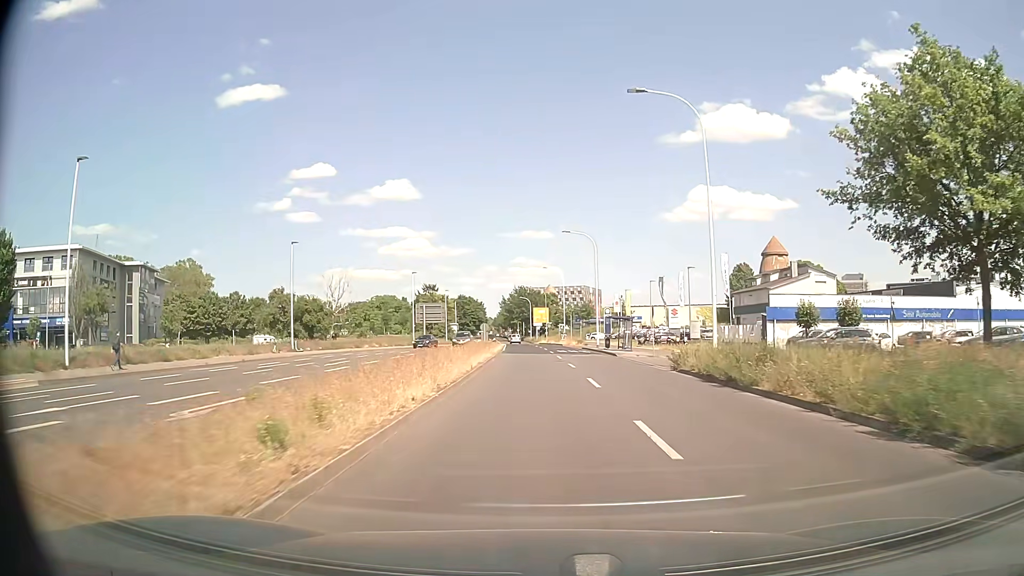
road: secondary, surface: asphalt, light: Day
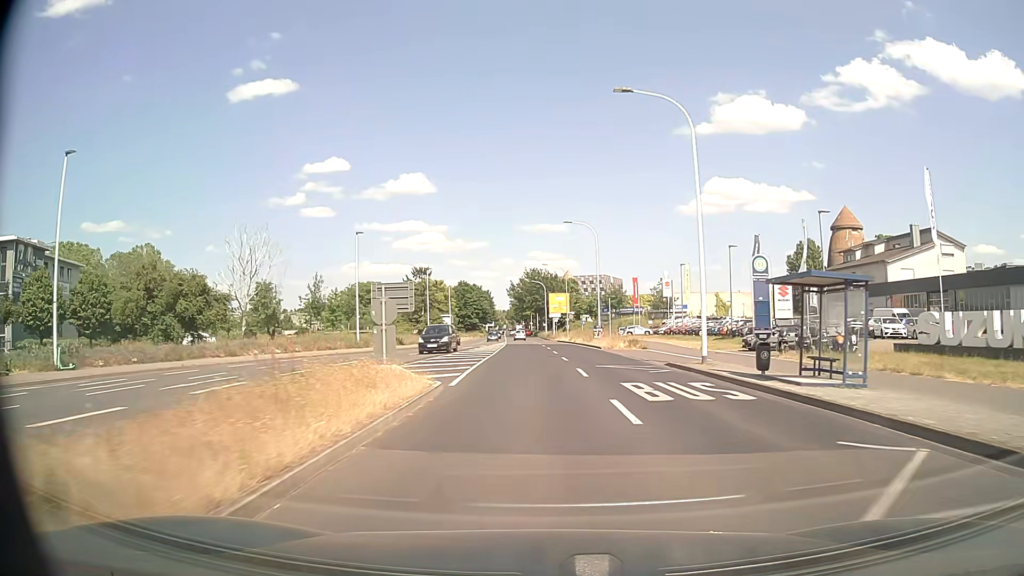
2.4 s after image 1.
(-0.5, +34.2) m; -1°
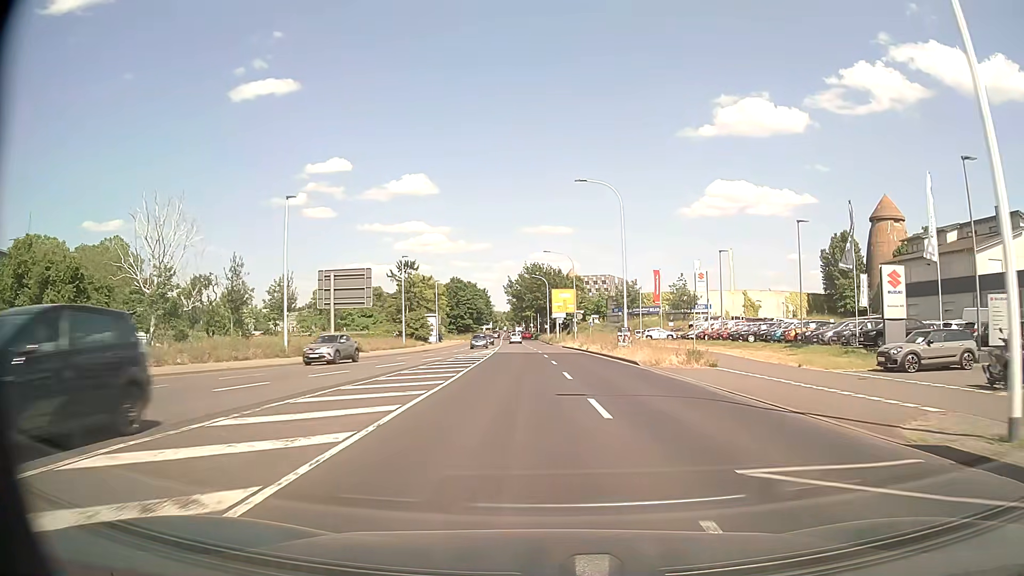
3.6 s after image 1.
(-0.1, +16.8) m; 0°
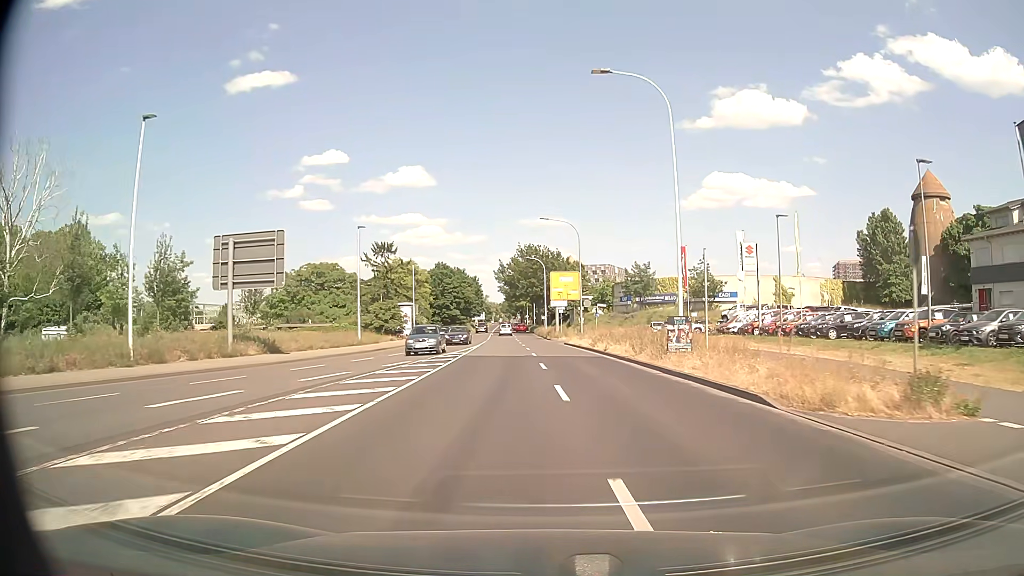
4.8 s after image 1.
(0.0, +16.5) m; 0°
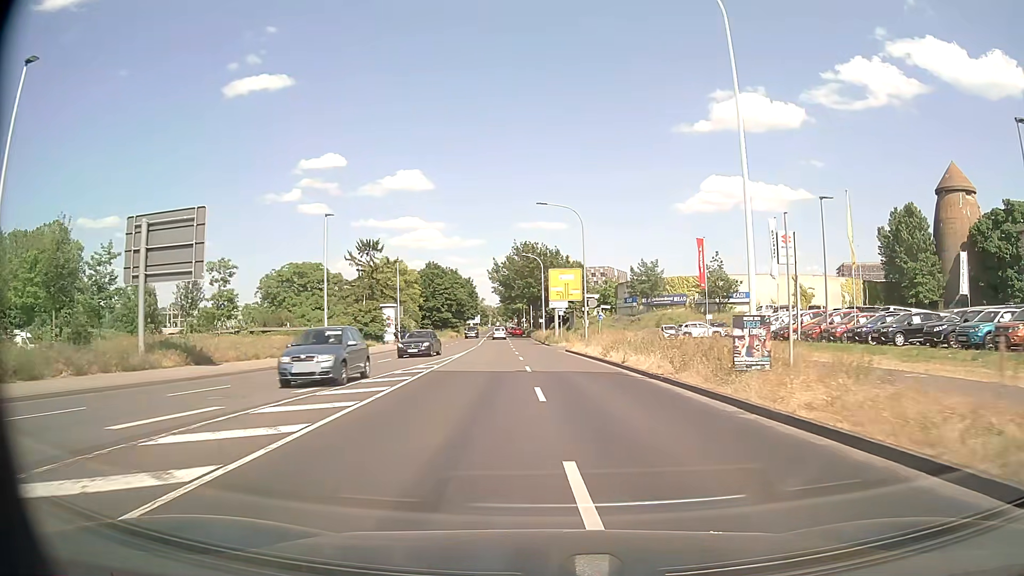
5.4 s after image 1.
(0.0, +8.2) m; 0°
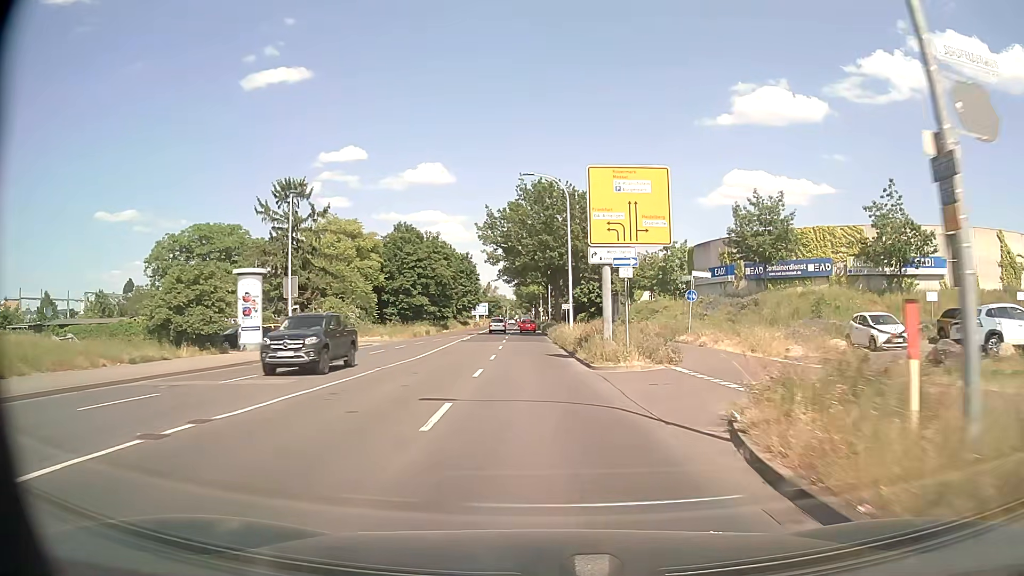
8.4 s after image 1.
(-0.3, +40.1) m; -2°
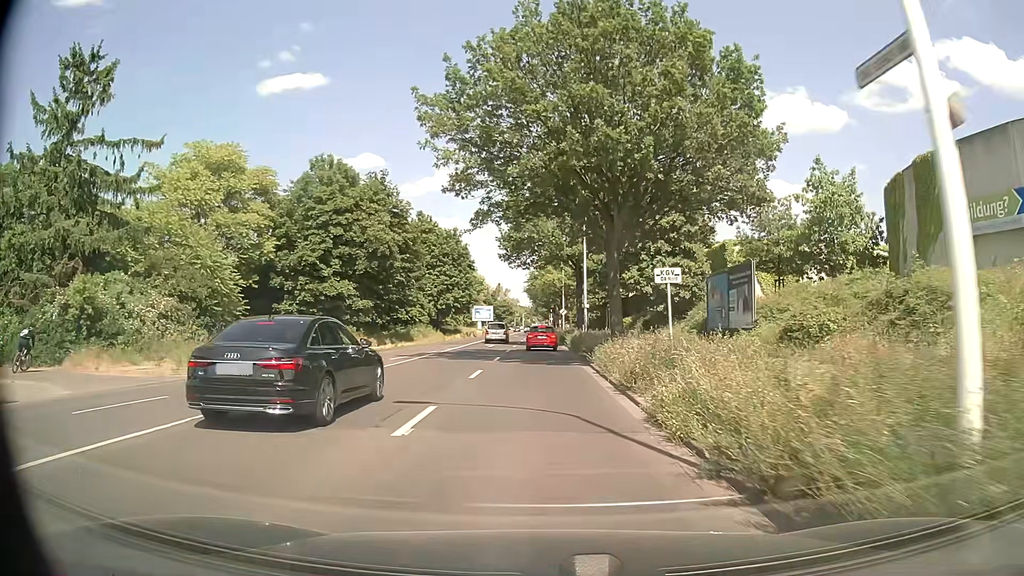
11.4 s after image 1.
(-0.6, +36.3) m; -1°
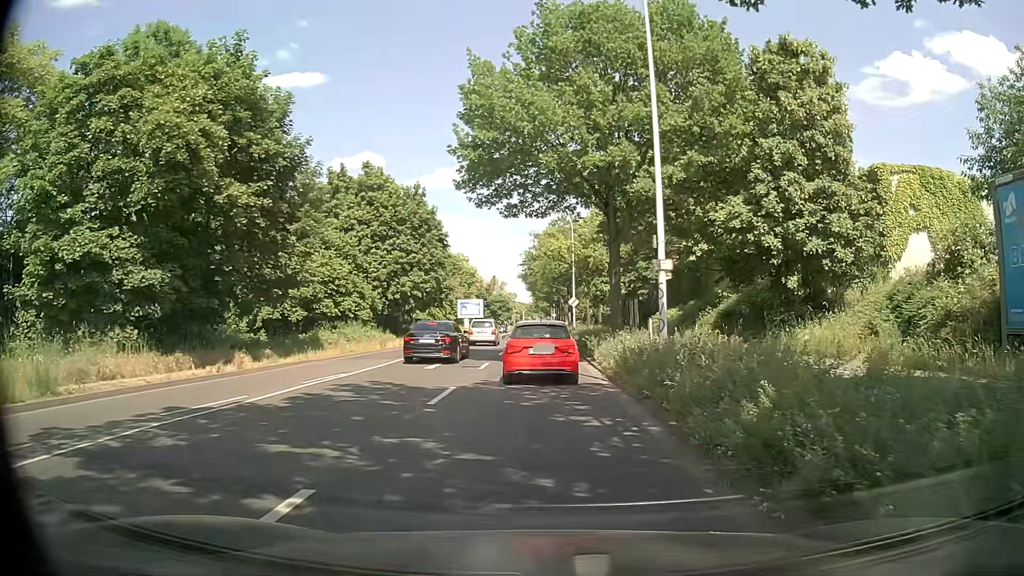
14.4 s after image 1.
(0.0, +23.0) m; 0°
